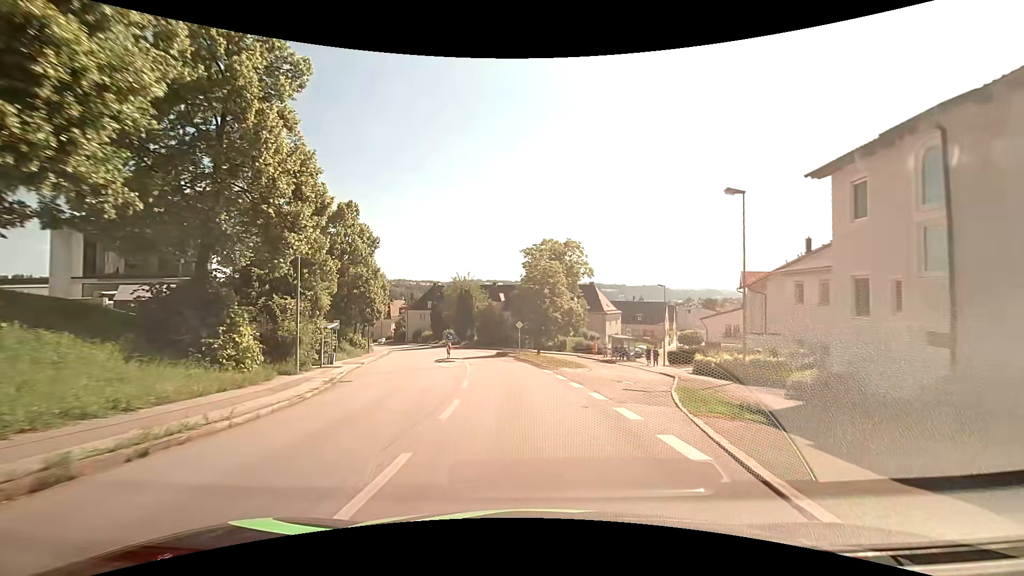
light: Day
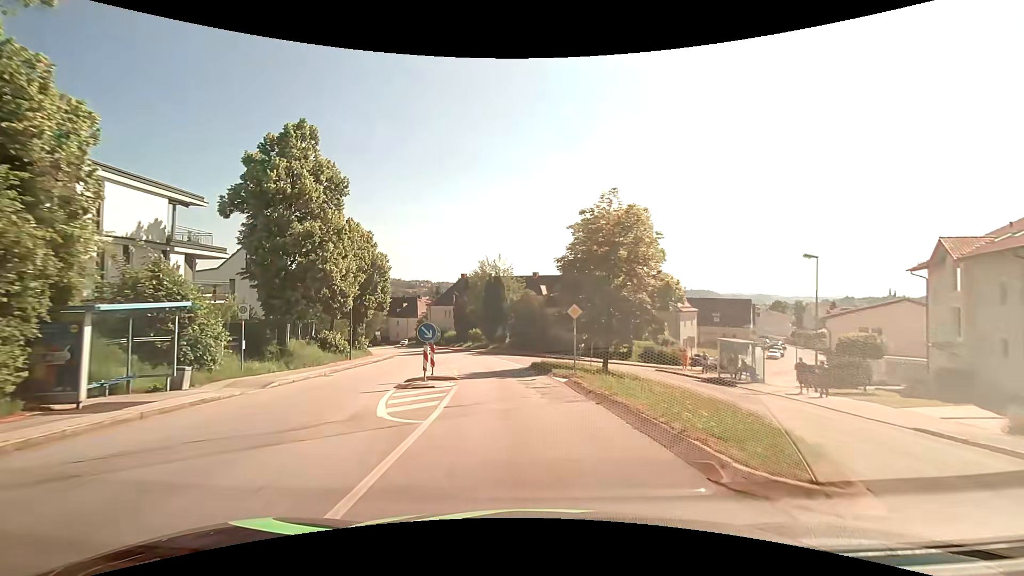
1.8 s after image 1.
(-0.9, +18.4) m; -6°
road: residential
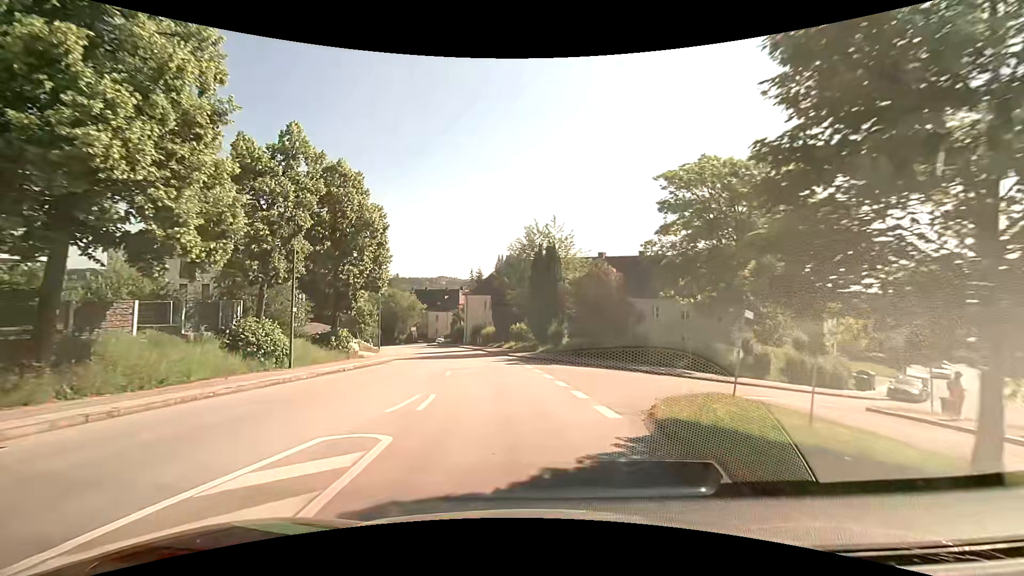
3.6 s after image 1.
(-0.8, +18.2) m; -6°
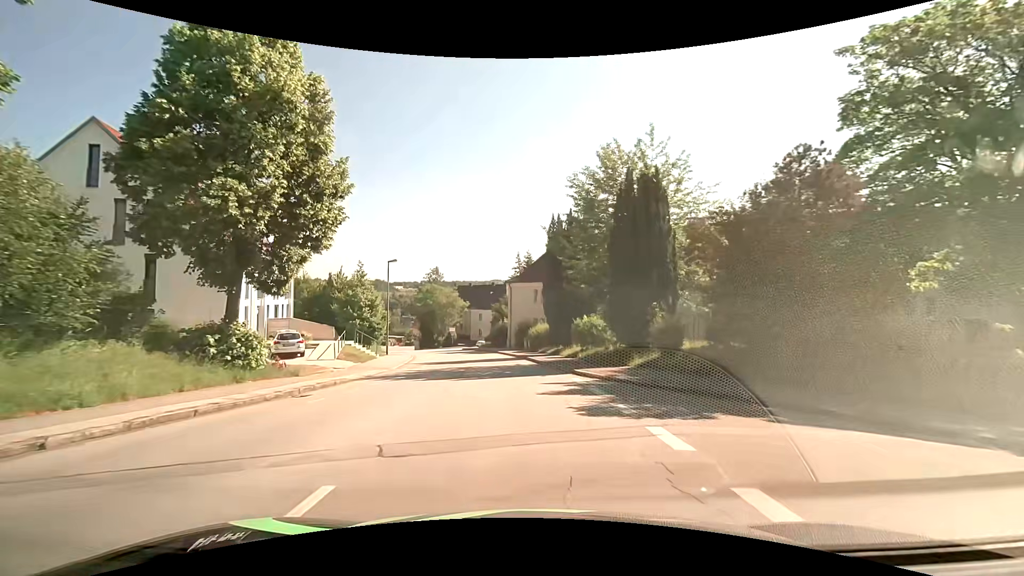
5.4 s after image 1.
(-1.1, +17.4) m; -6°
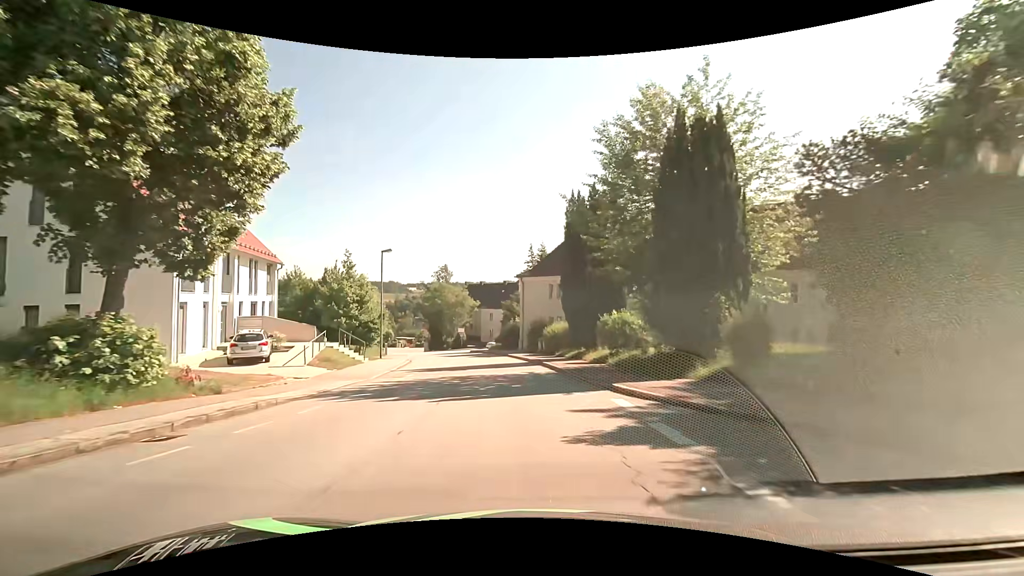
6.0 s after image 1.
(-0.1, +5.6) m; -2°
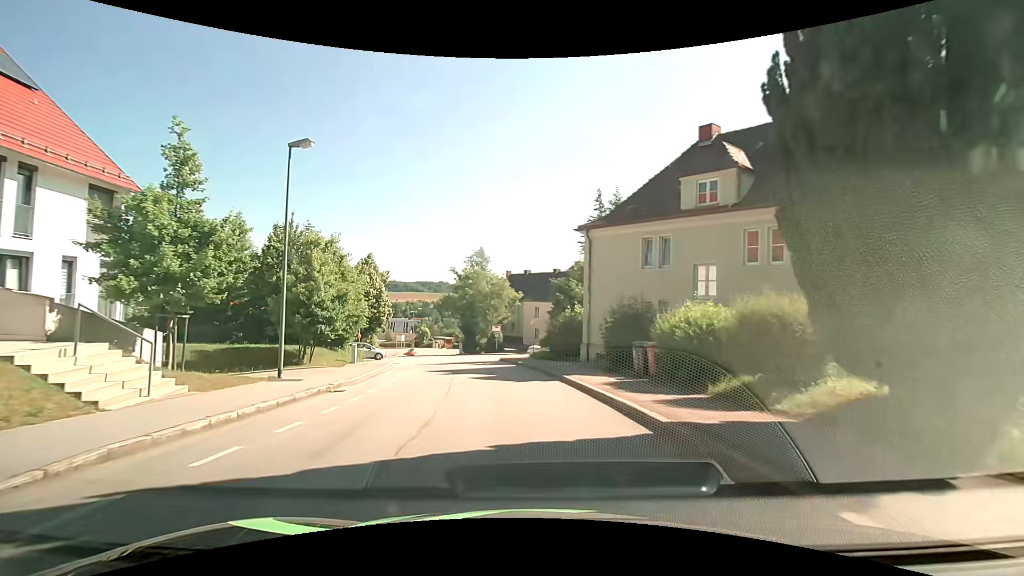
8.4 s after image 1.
(-1.0, +20.4) m; -6°
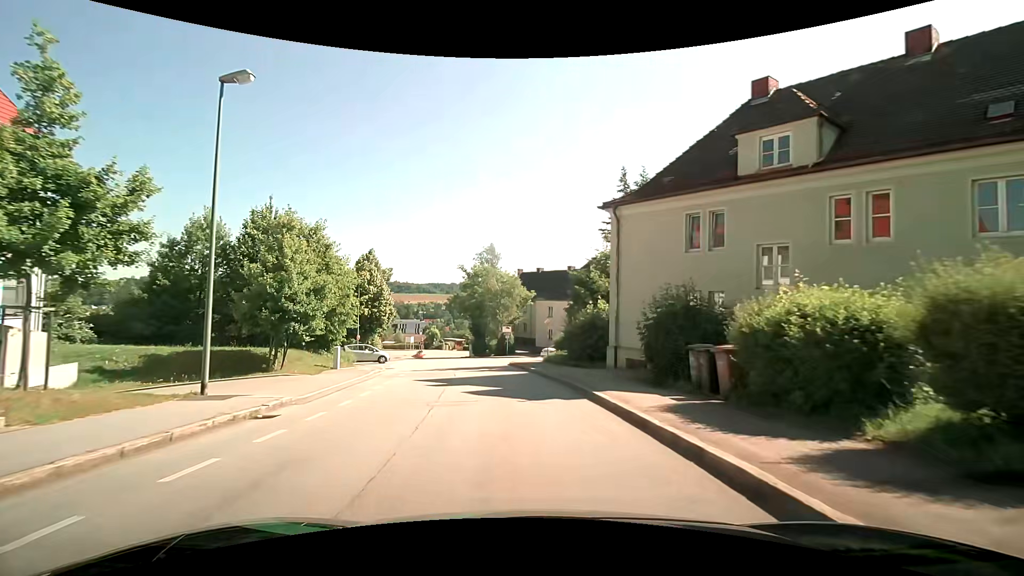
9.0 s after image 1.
(0.0, +4.5) m; -1°
